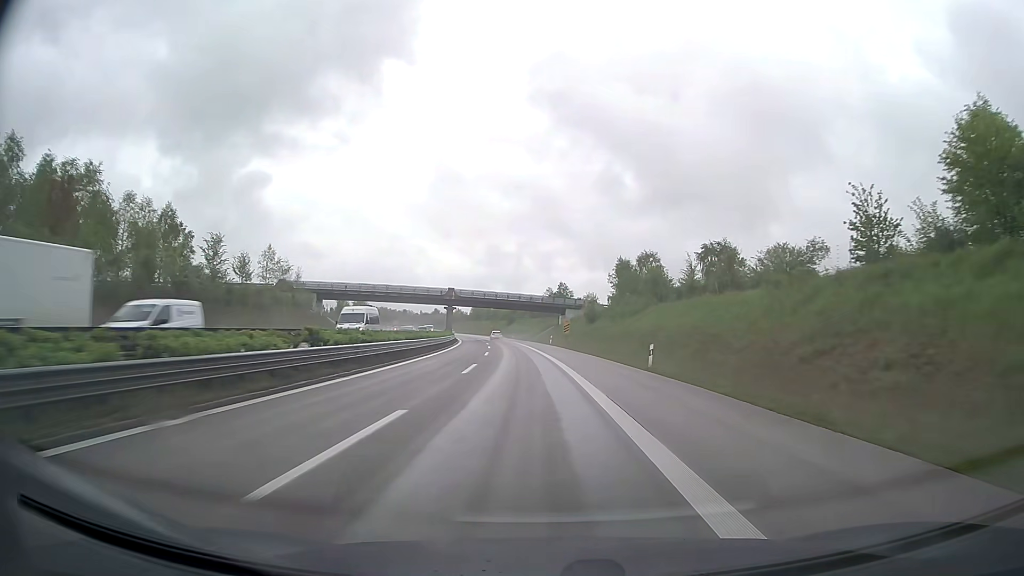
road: trunk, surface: asphalt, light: Day
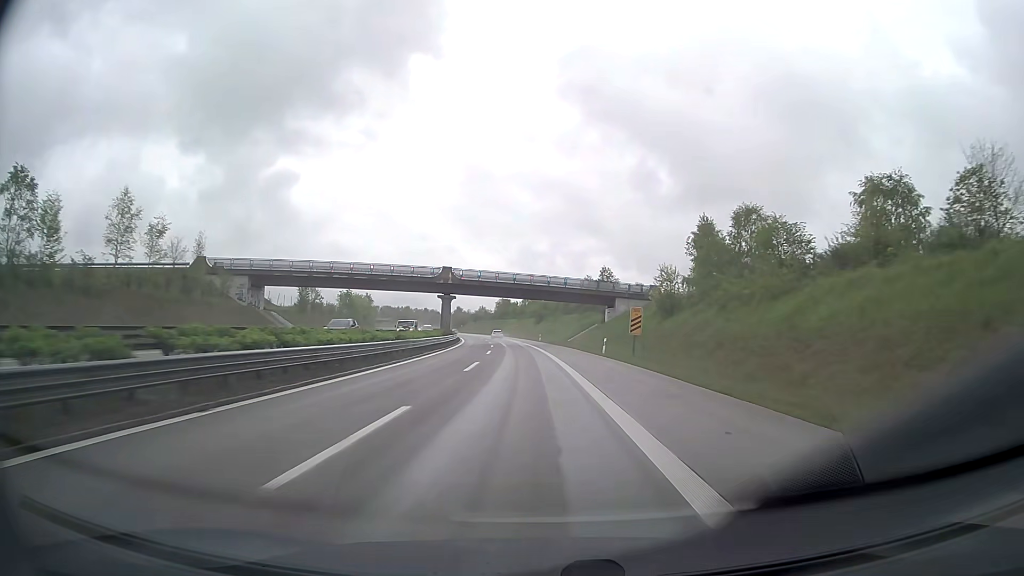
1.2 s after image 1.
(-0.8, +35.5) m; -3°
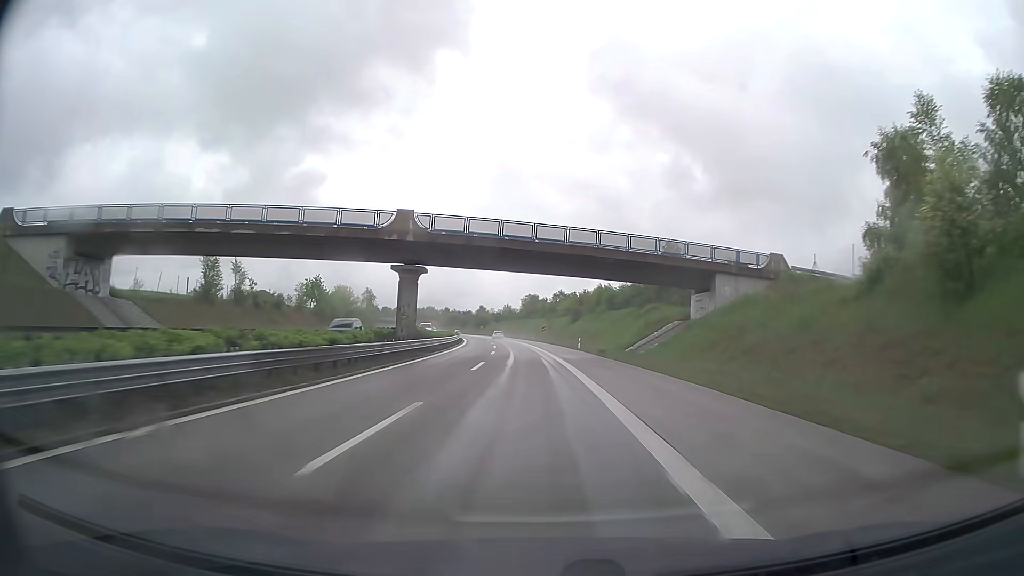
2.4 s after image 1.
(-0.8, +35.4) m; -3°
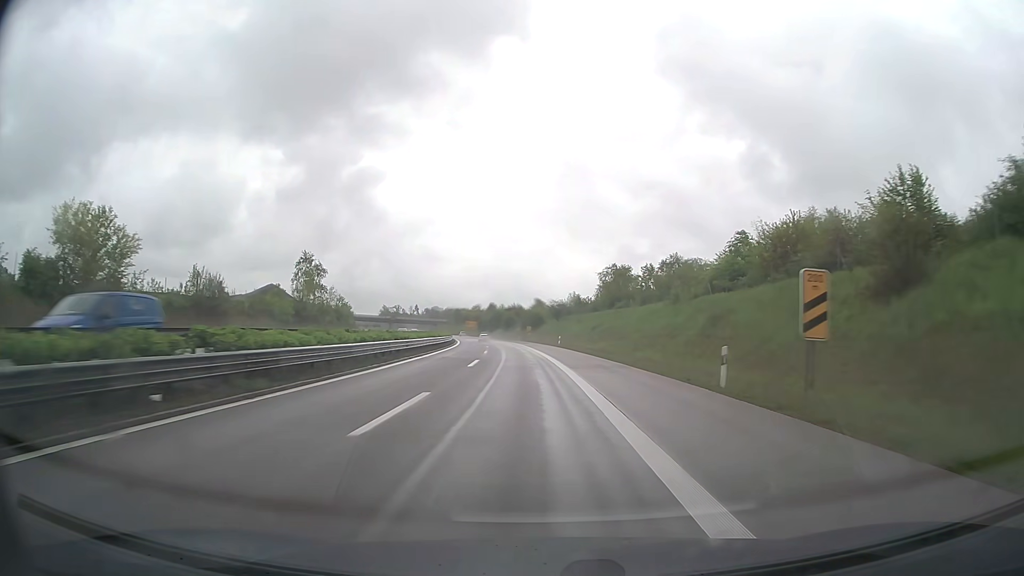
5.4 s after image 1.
(-4.3, +88.2) m; -6°
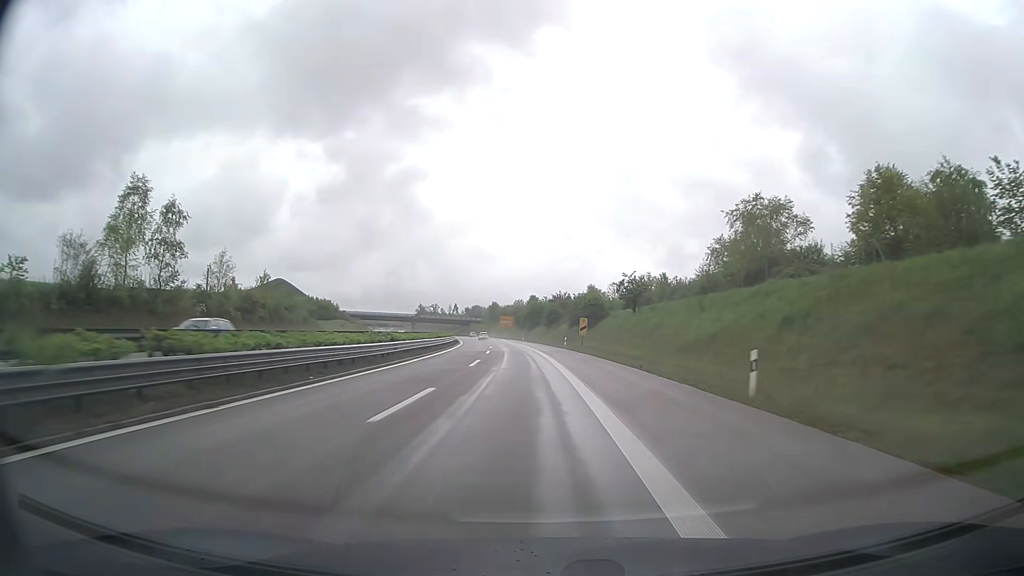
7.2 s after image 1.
(-1.8, +52.8) m; -4°
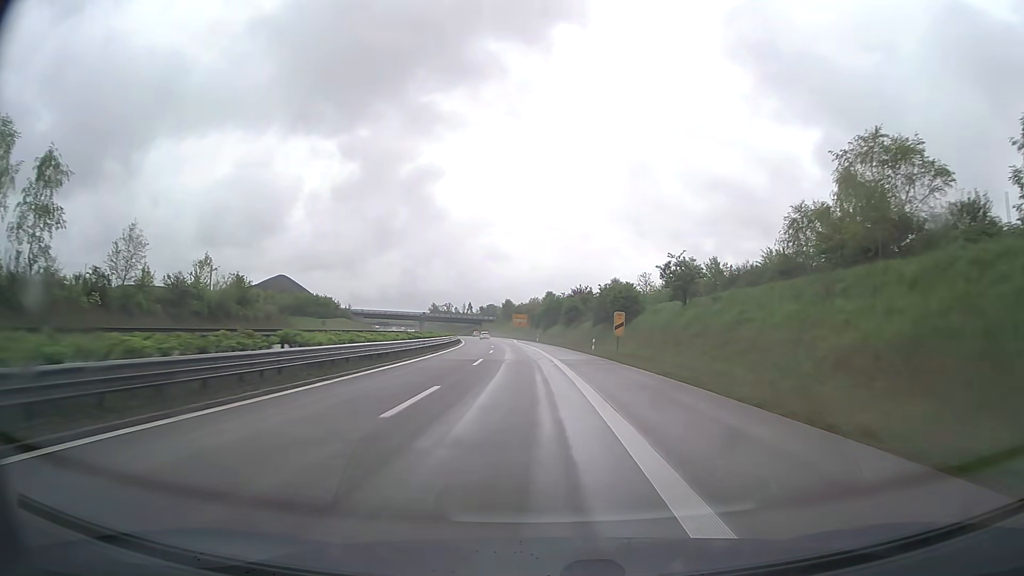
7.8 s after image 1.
(-0.2, +17.6) m; -1°
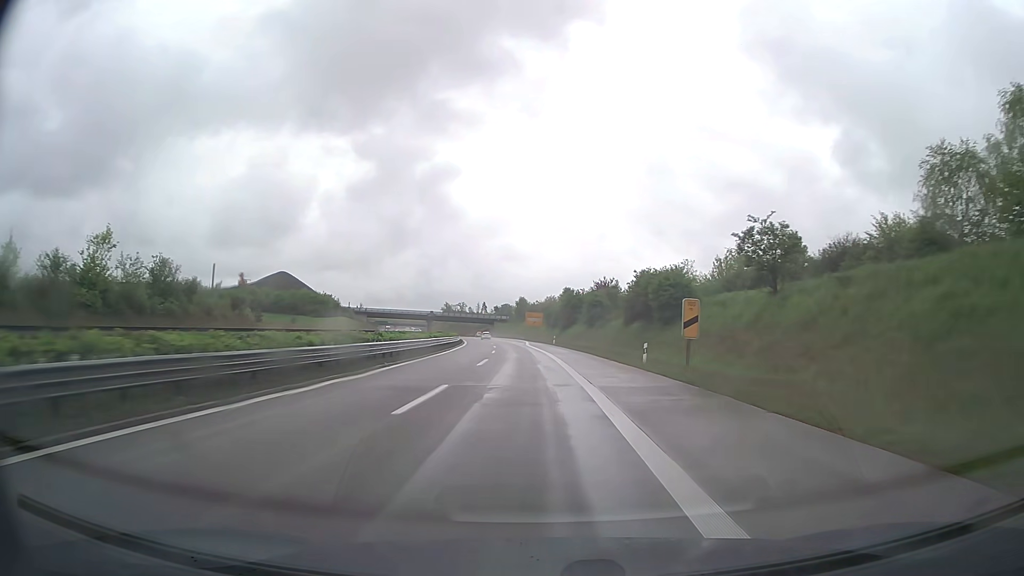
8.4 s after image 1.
(-0.2, +17.6) m; -1°
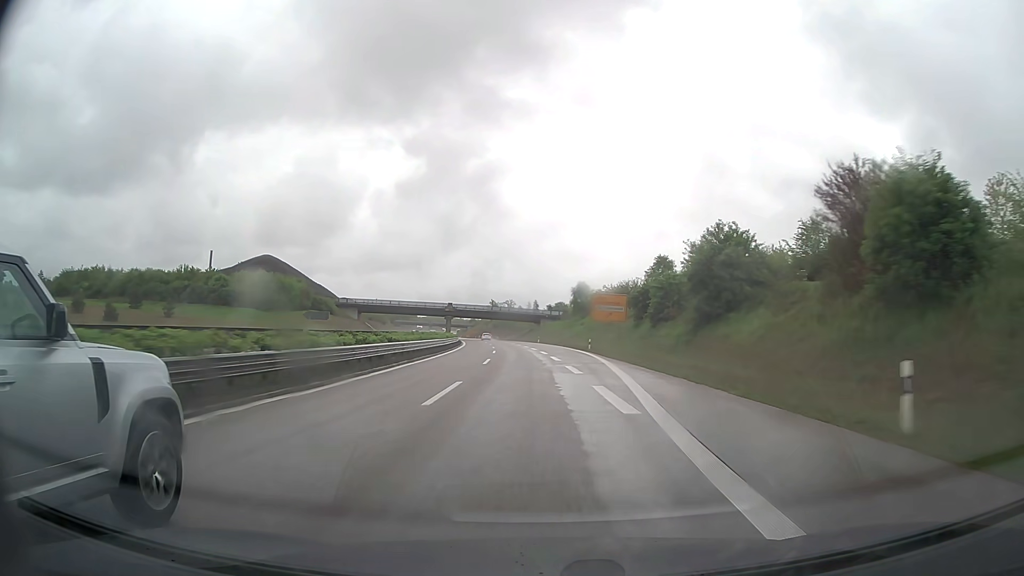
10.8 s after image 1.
(-3.0, +70.2) m; -5°
(0, +10) (0, +20) (0, +30) (-1, +40) (-1, +50) (-2, +60) (-3, +70) (-4, +80) (-5, +90) (-6, +100) m
